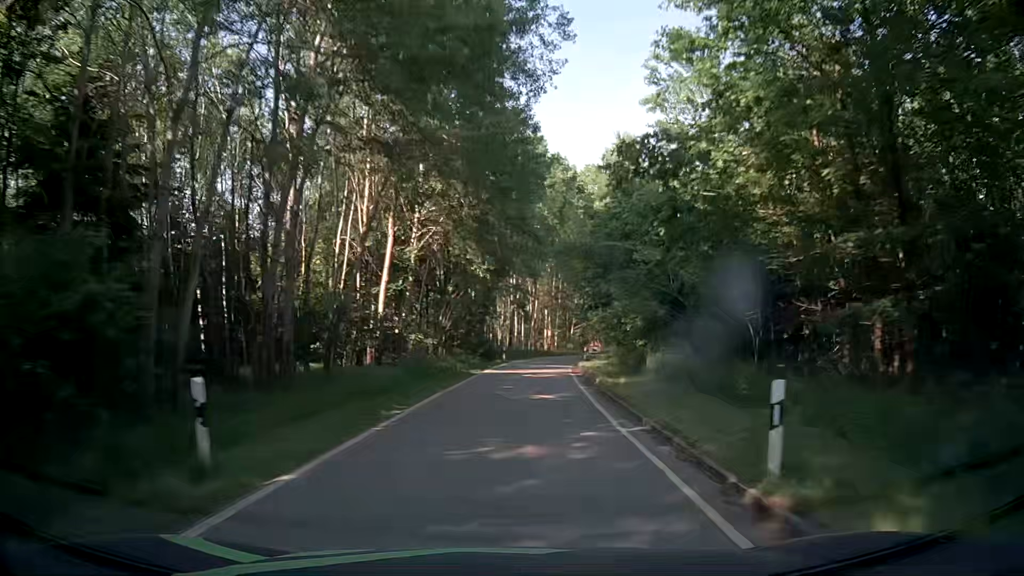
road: tertiary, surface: asphalt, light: Day
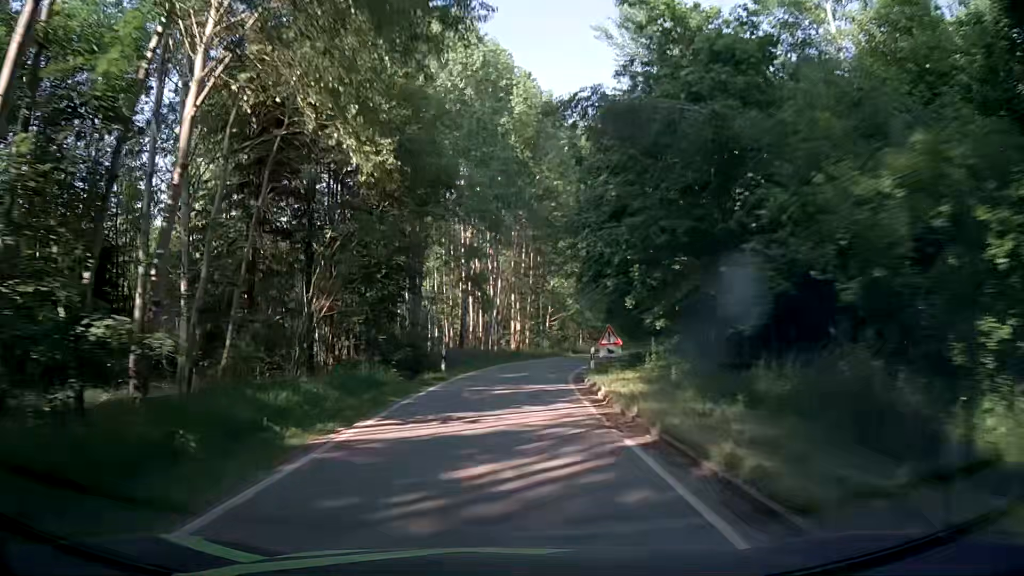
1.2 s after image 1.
(+0.6, +20.5) m; +3°
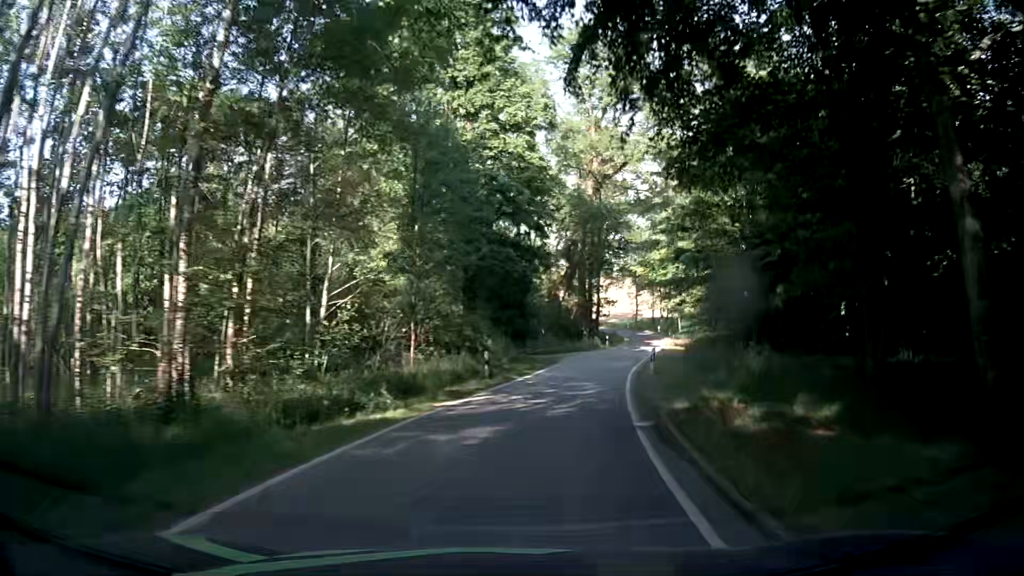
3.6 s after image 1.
(+3.1, +38.8) m; +13°
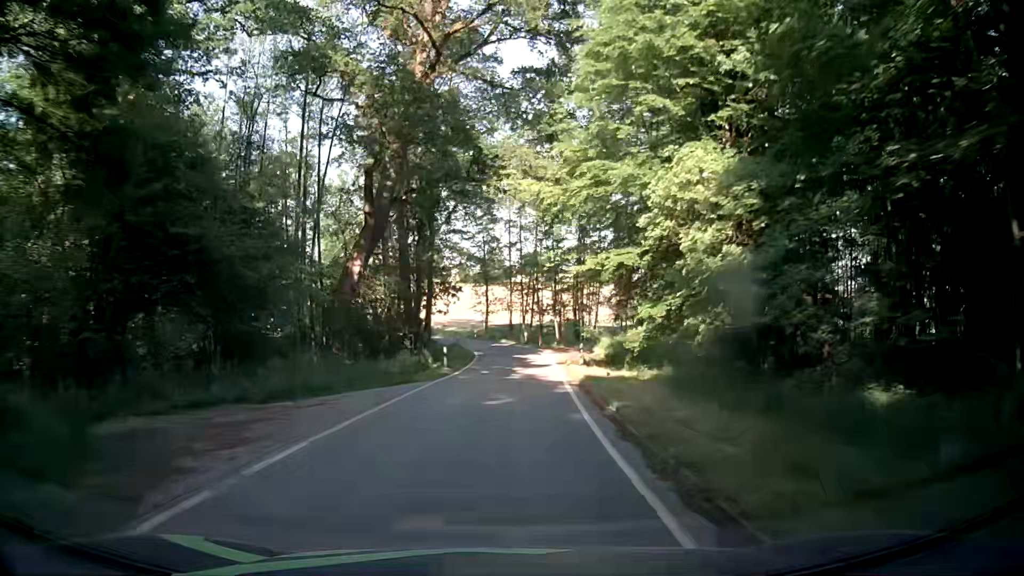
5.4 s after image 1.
(+4.7, +30.0) m; +15°
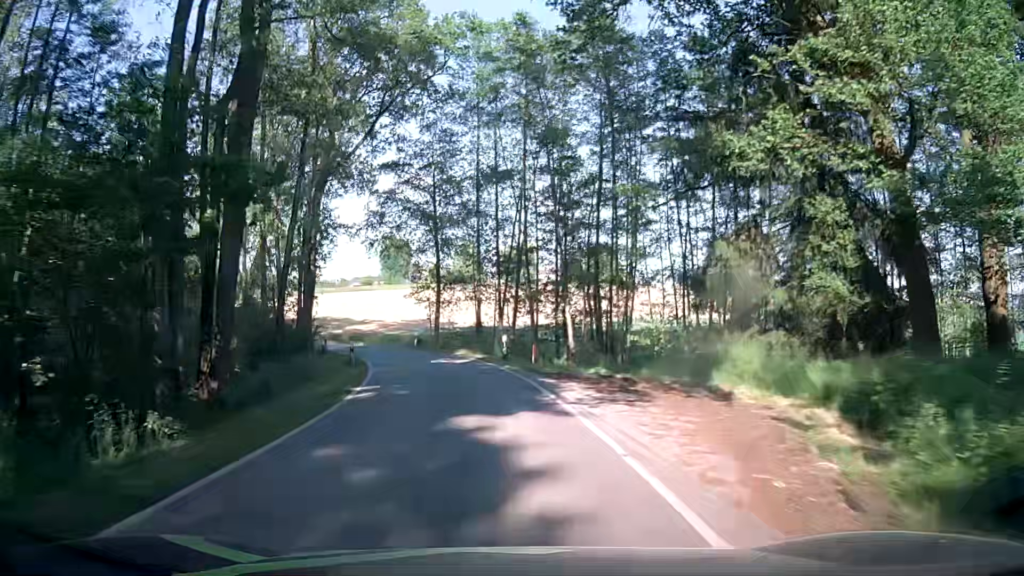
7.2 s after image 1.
(+1.4, +30.1) m; +3°
(0, +10) (-1, +20) (-3, +30) (-7, +39) (-12, +48) (-18, +55) (-26, +62) (-33, +69) (-41, +75) (-48, +82) m
